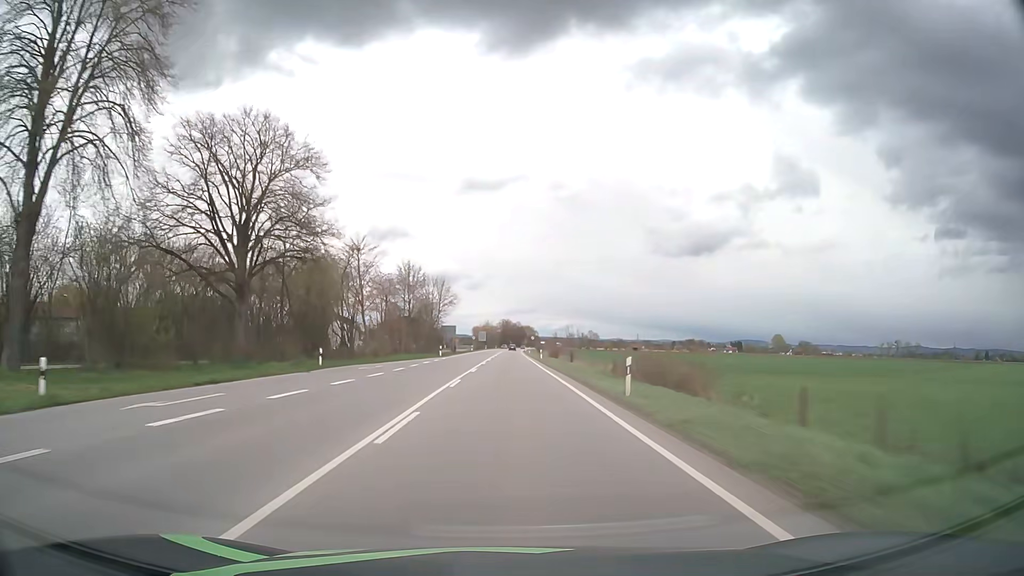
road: primary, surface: asphalt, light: Day
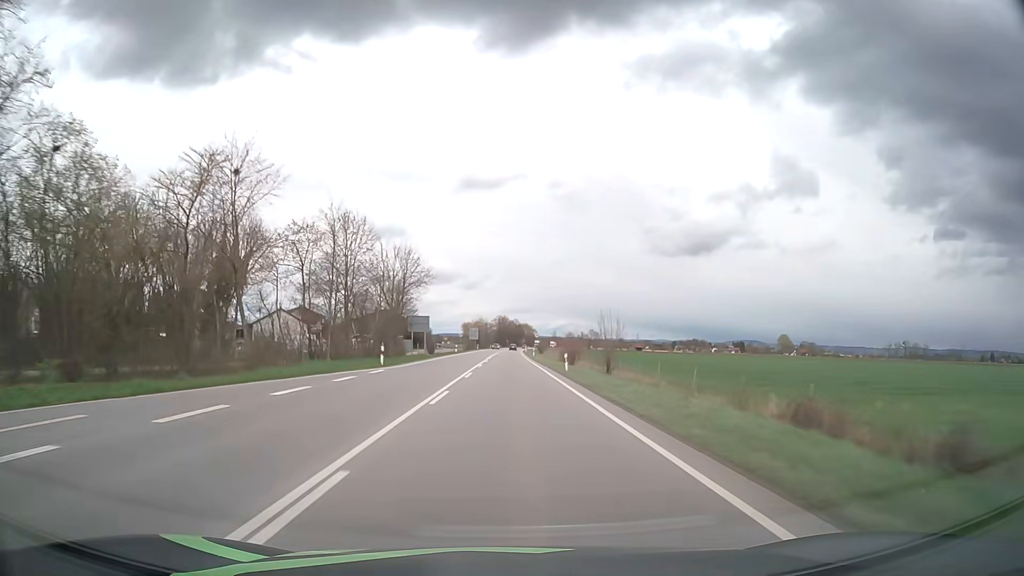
(+0.1, +30.0) m; 0°
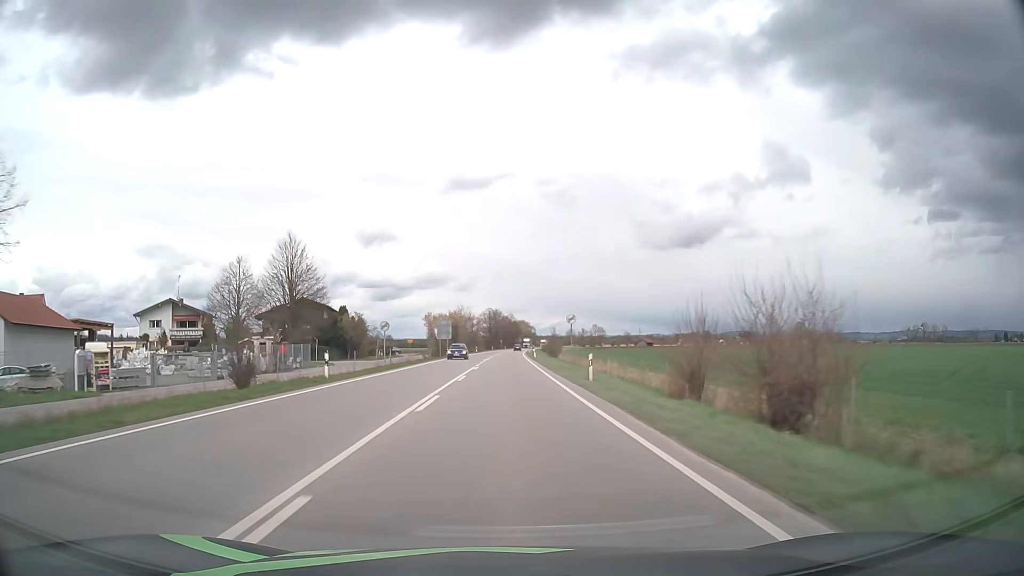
(+0.4, +60.6) m; +1°
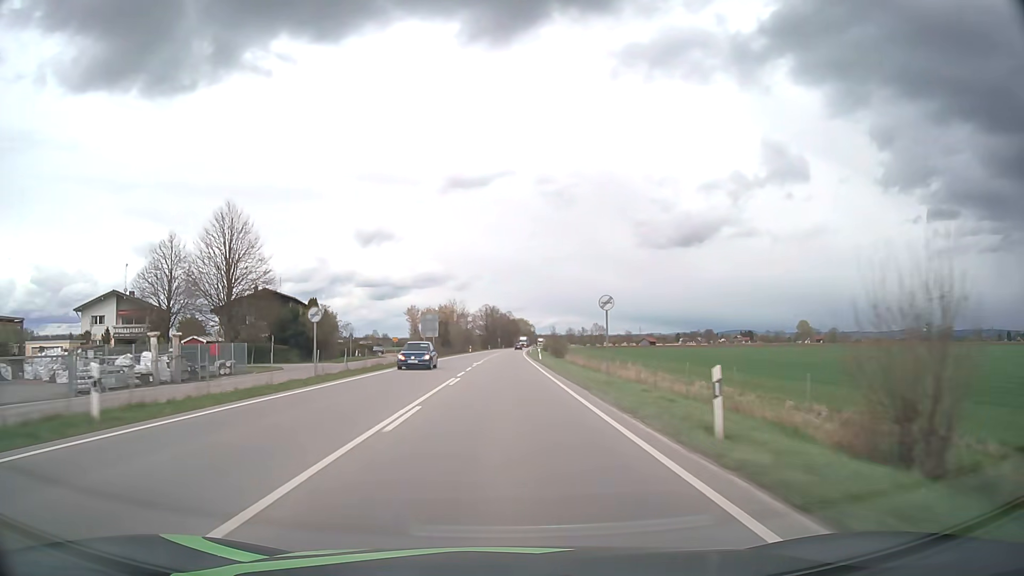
(0.0, +15.2) m; 0°
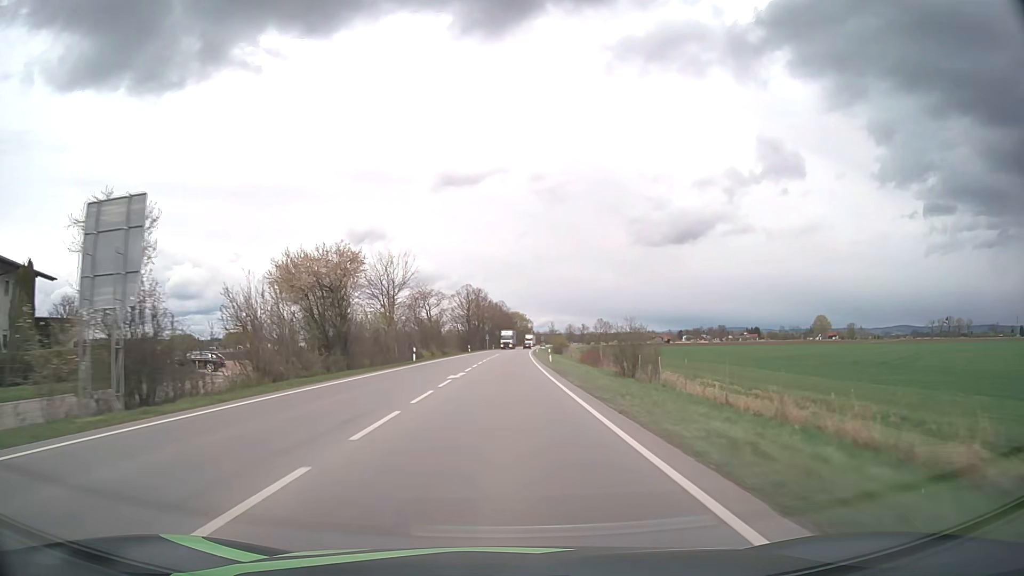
(+0.3, +61.2) m; +1°
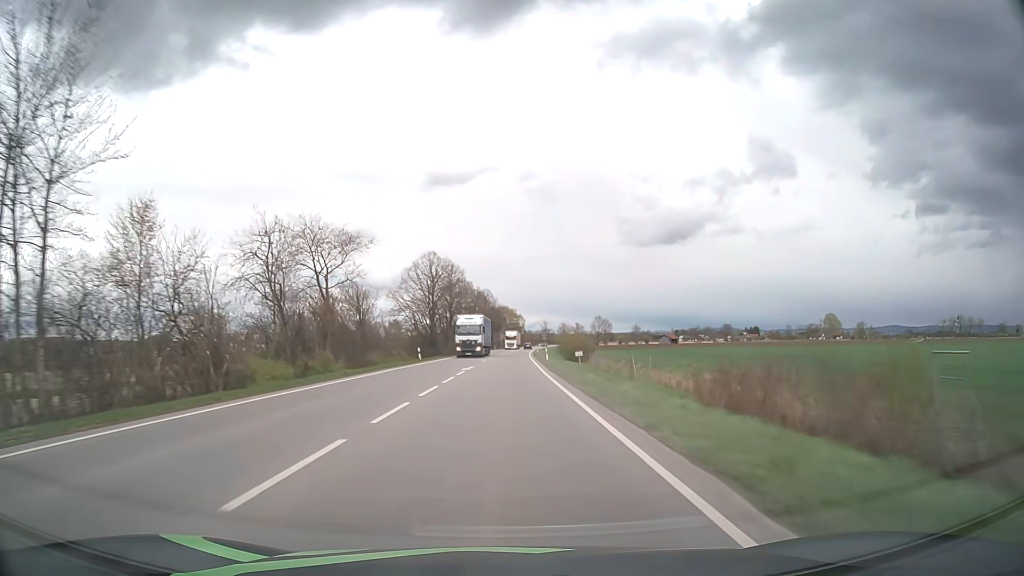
(+0.4, +46.2) m; +1°
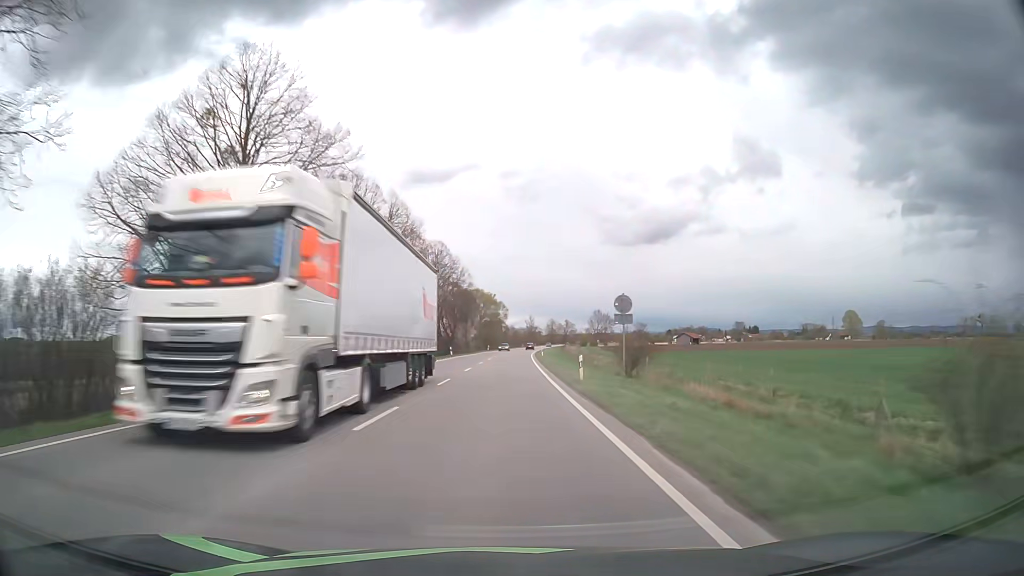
(+1.2, +77.3) m; +2°
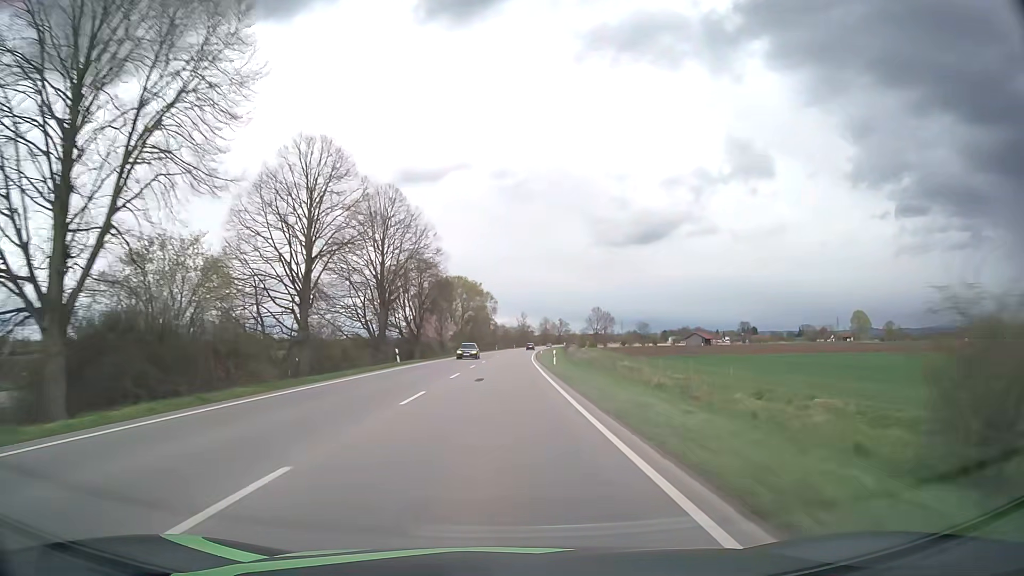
(+0.2, +31.1) m; +1°
(0, +10) (0, +20) (0, +30) (0, +40) (+1, +50) (+1, +60) (+1, +70) (+1, +80) (+2, +90) (+2, +100) m
